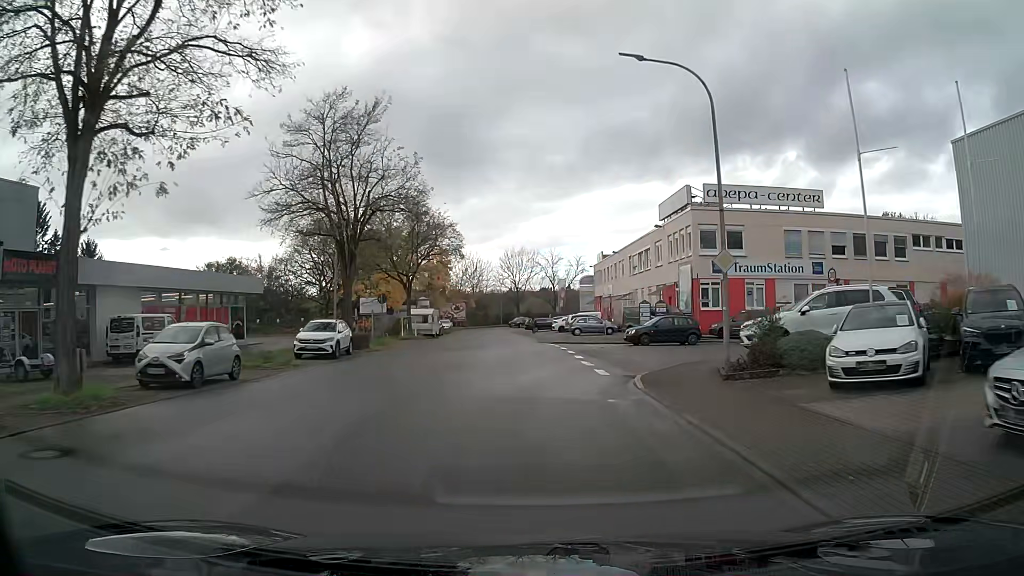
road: tertiary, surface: asphalt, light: Day
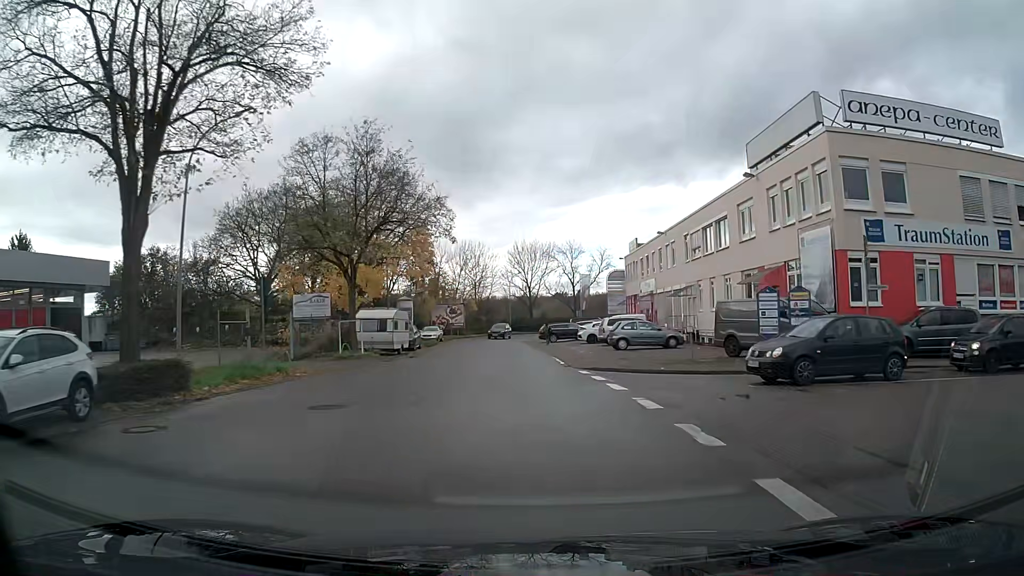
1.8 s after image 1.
(-0.2, +19.1) m; -2°
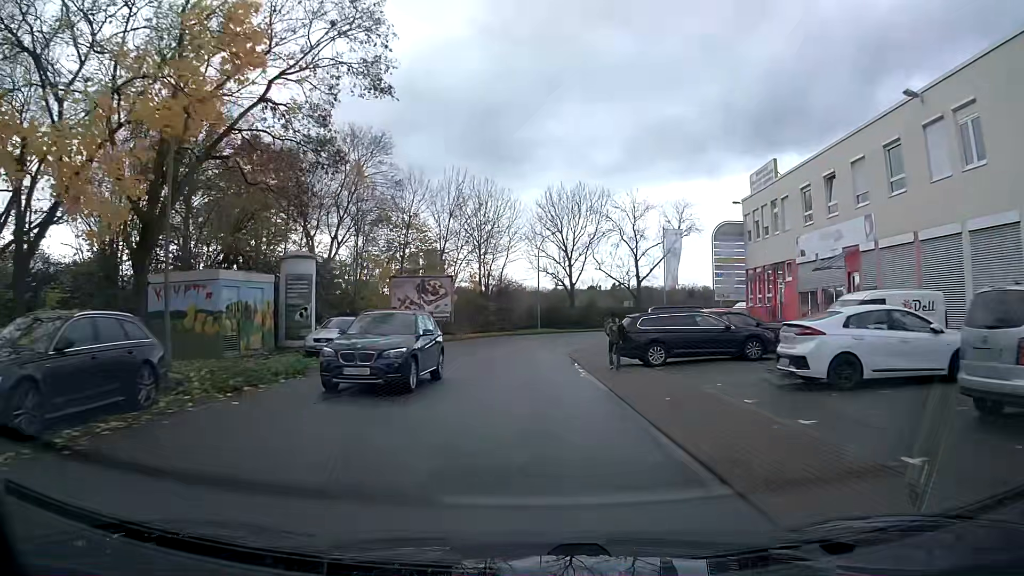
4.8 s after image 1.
(-0.8, +33.6) m; -3°
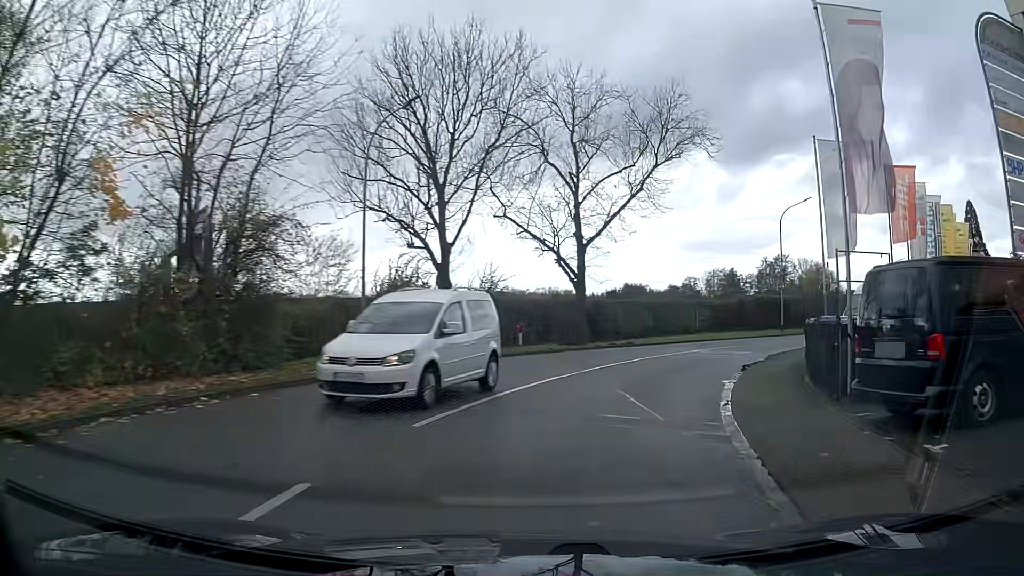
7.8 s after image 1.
(+2.2, +32.8) m; +17°
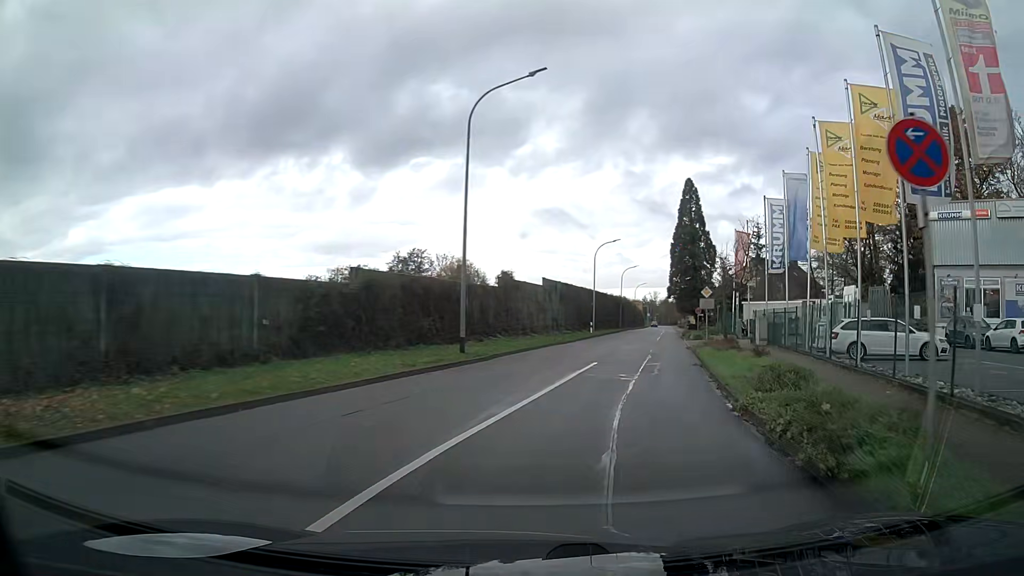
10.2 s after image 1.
(+7.1, +25.2) m; +31°
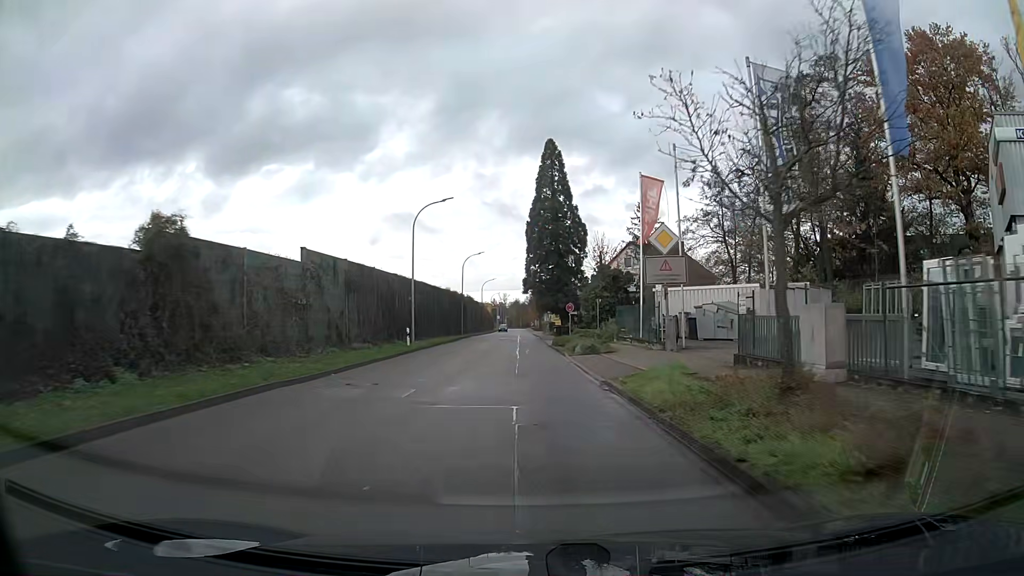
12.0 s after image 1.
(+2.4, +20.7) m; +9°
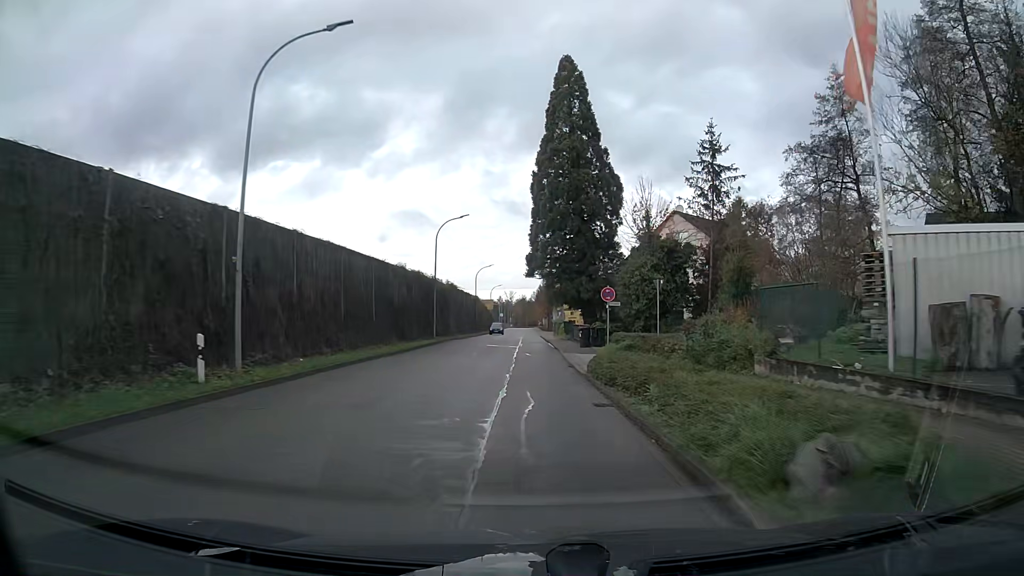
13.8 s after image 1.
(-0.2, +22.5) m; -1°
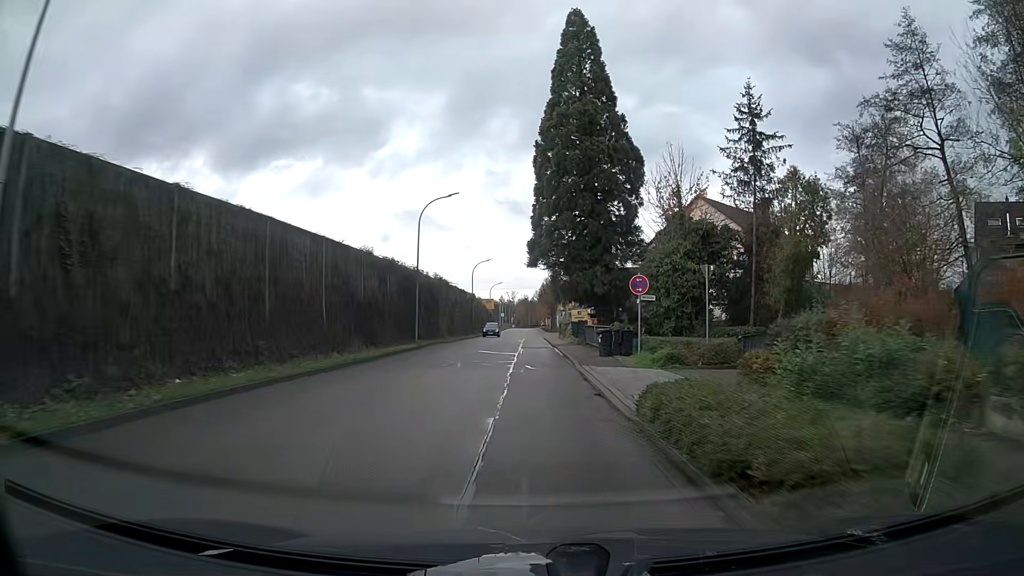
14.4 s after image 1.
(0.0, +7.8) m; 0°
(0, +10) (0, +20) (0, +30) (0, +40) (0, +50) (-1, +60) (-1, +70) (-1, +80) (-1, +90) (-1, +100) m
